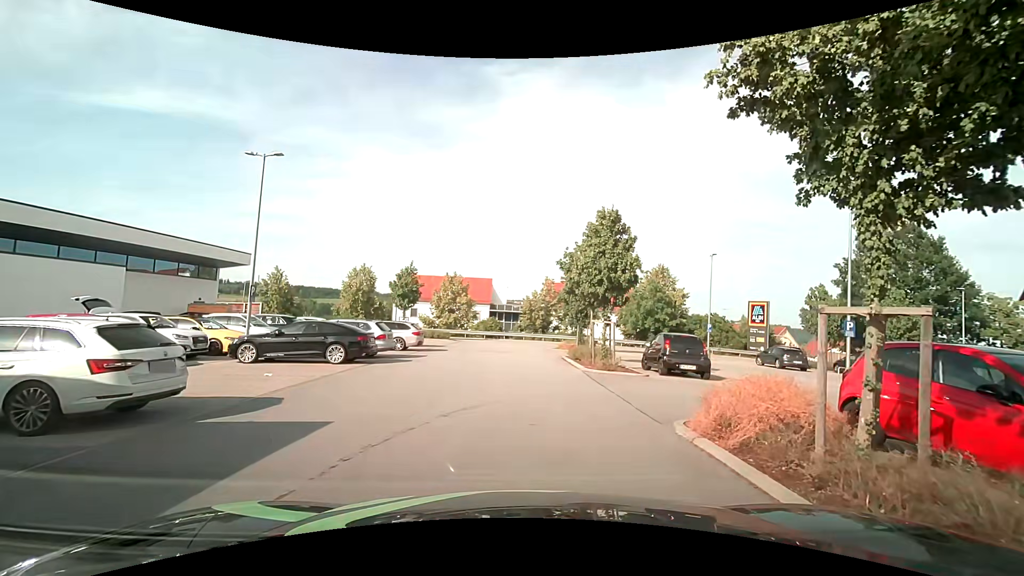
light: Day
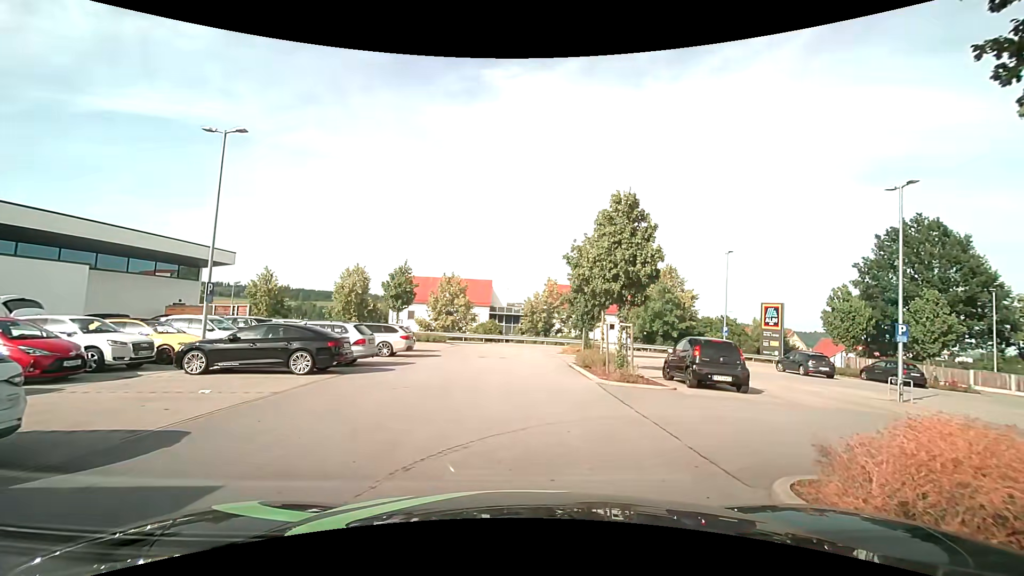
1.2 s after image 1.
(0.0, +2.7) m; 0°
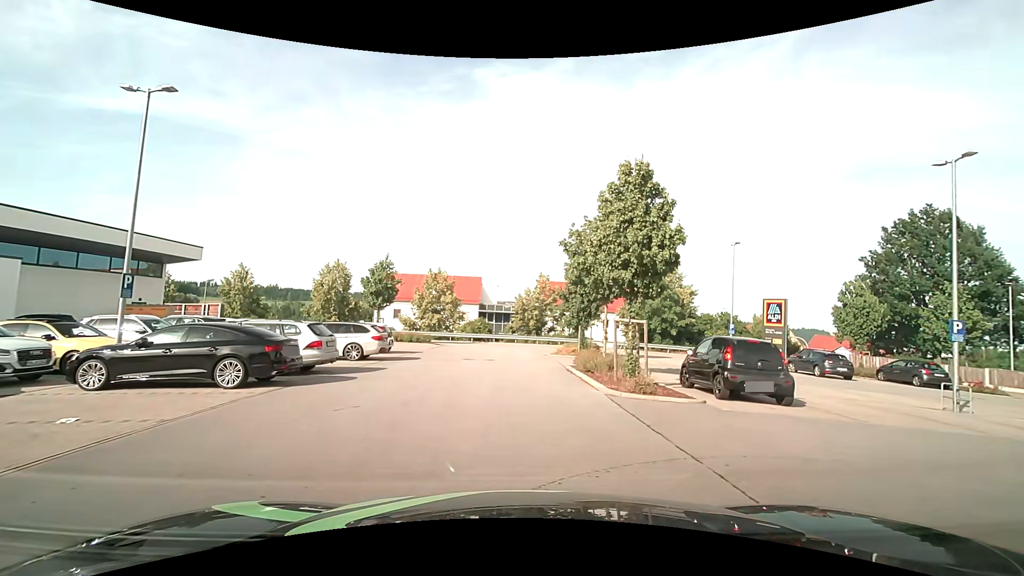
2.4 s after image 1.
(0.0, +2.8) m; 0°
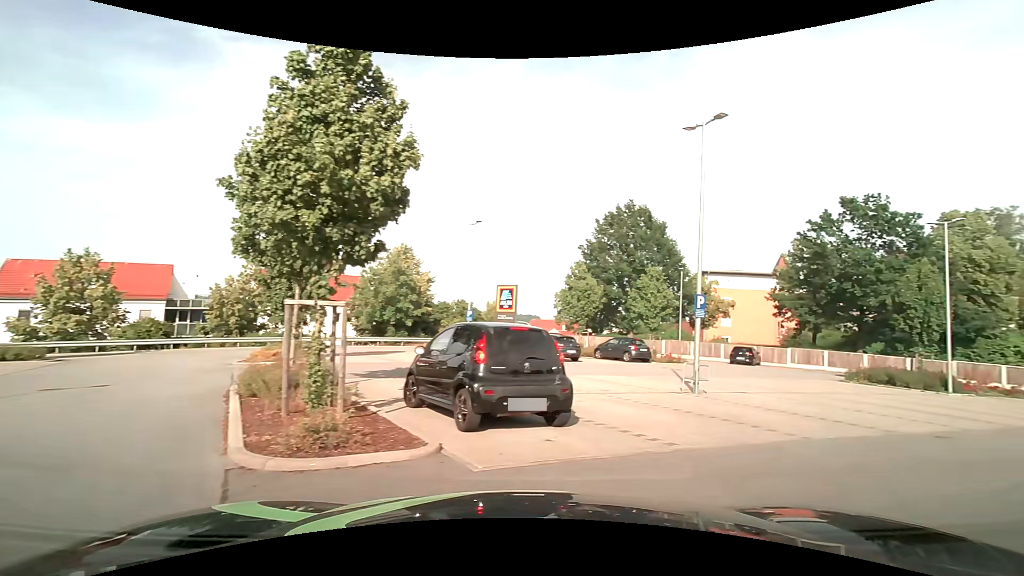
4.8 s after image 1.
(+1.1, +5.7) m; +30°
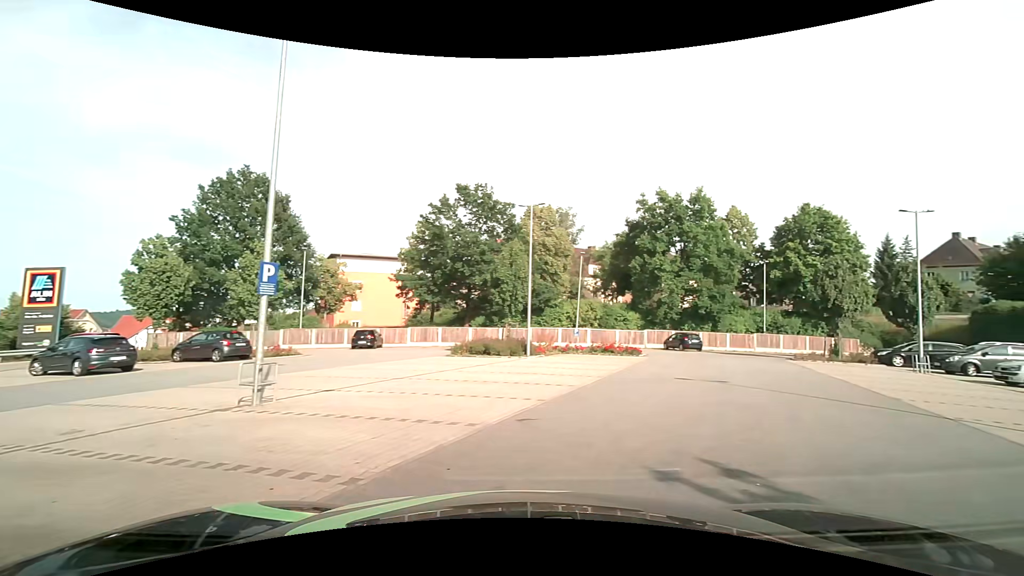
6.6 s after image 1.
(+1.4, +4.0) m; +39°
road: service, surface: asphalt
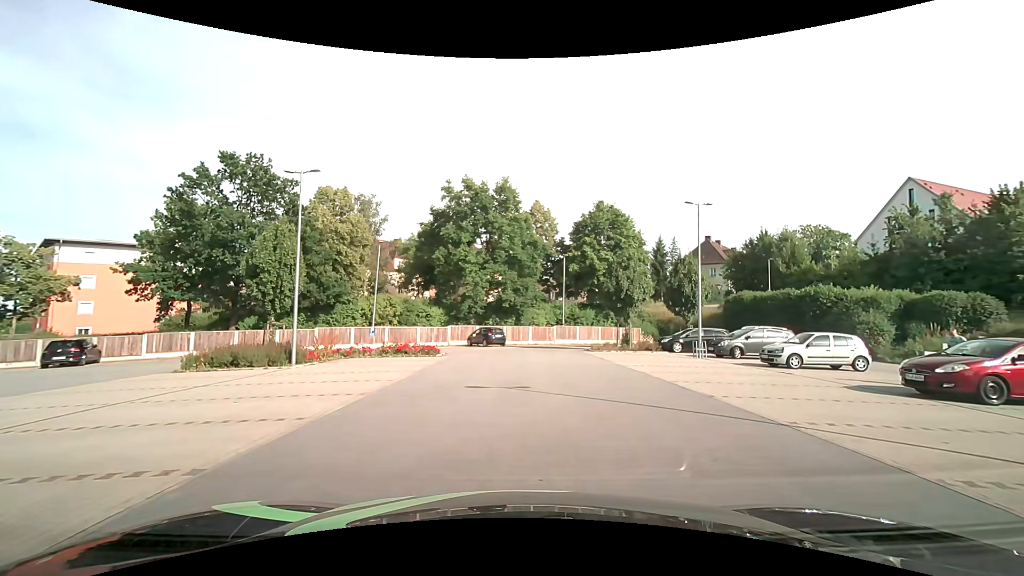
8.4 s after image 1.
(+0.9, +4.0) m; +23°
